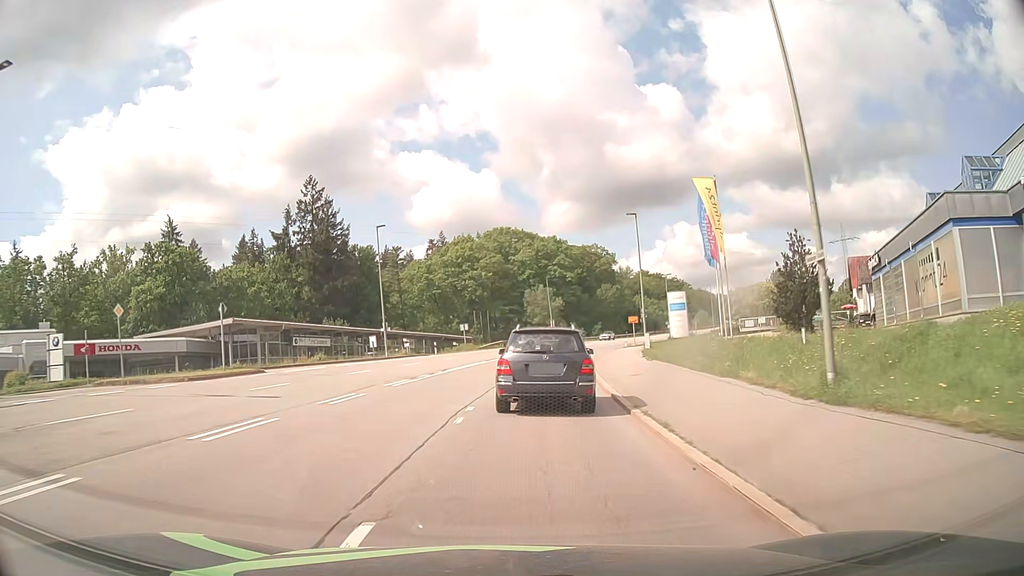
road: secondary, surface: asphalt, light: Day
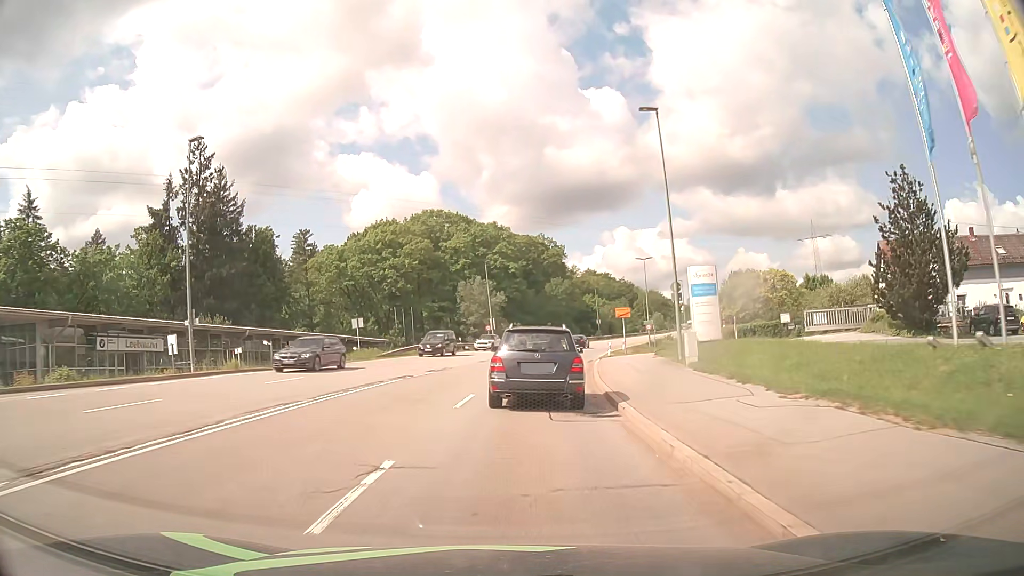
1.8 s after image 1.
(+1.2, +24.7) m; +5°
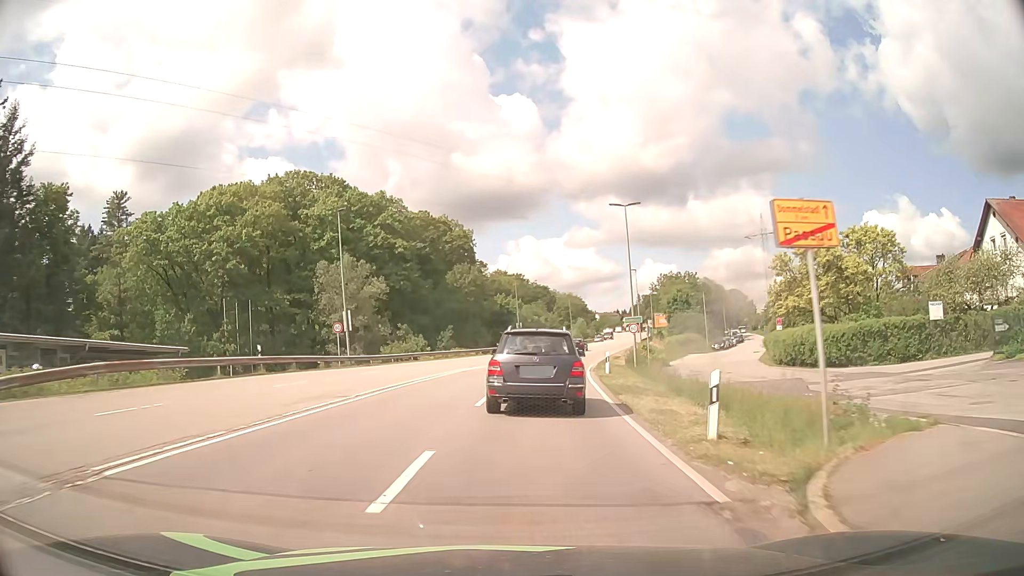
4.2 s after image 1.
(+2.2, +34.4) m; +8°
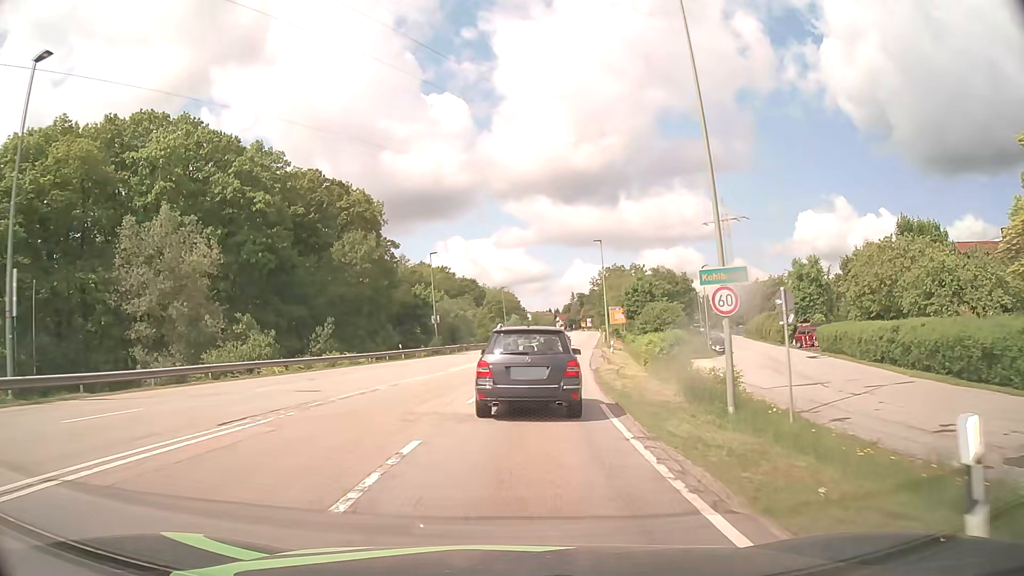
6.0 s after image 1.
(+1.5, +26.7) m; +6°
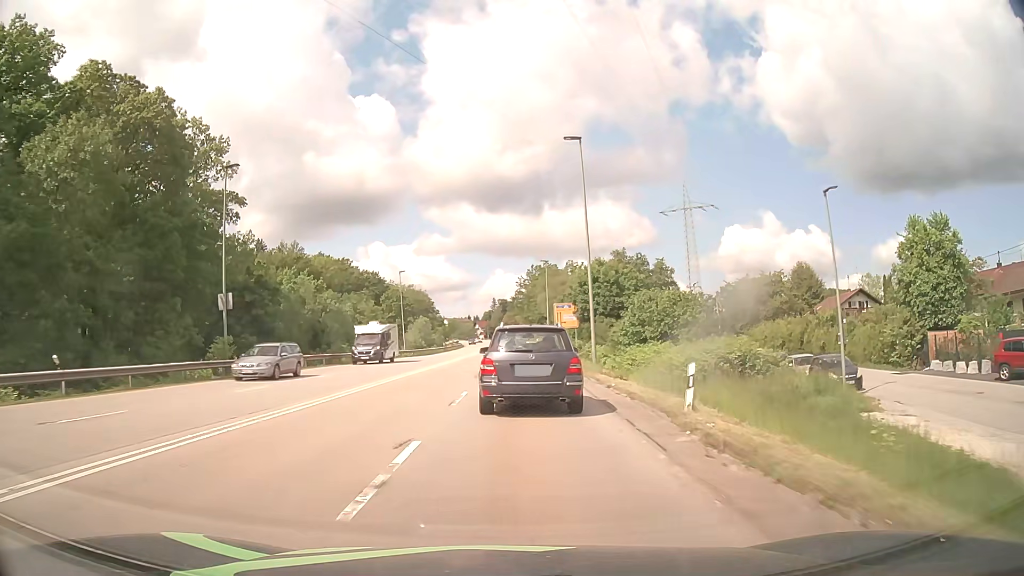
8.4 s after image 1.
(+2.3, +35.4) m; +7°
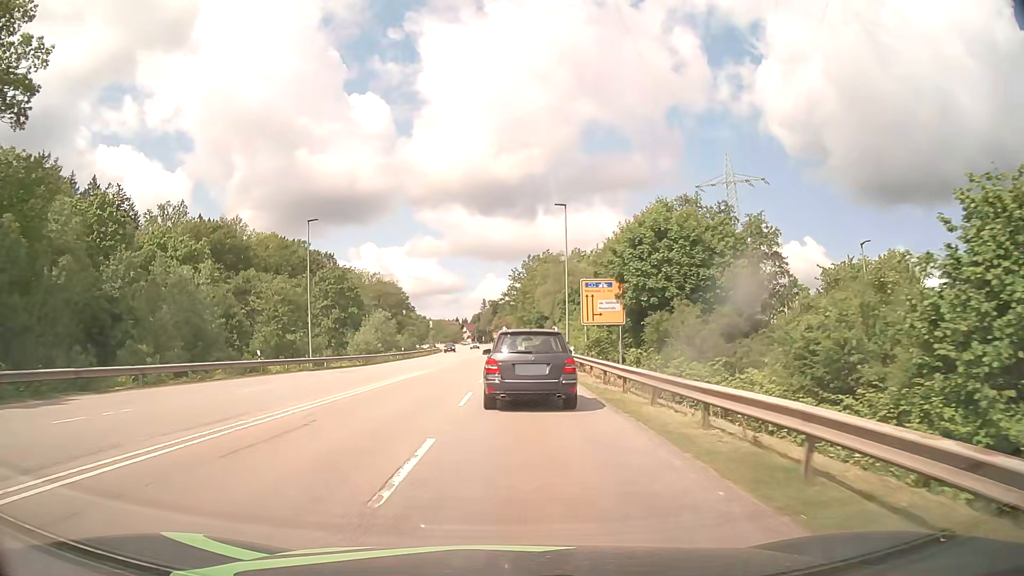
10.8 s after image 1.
(+0.4, +35.4) m; +1°
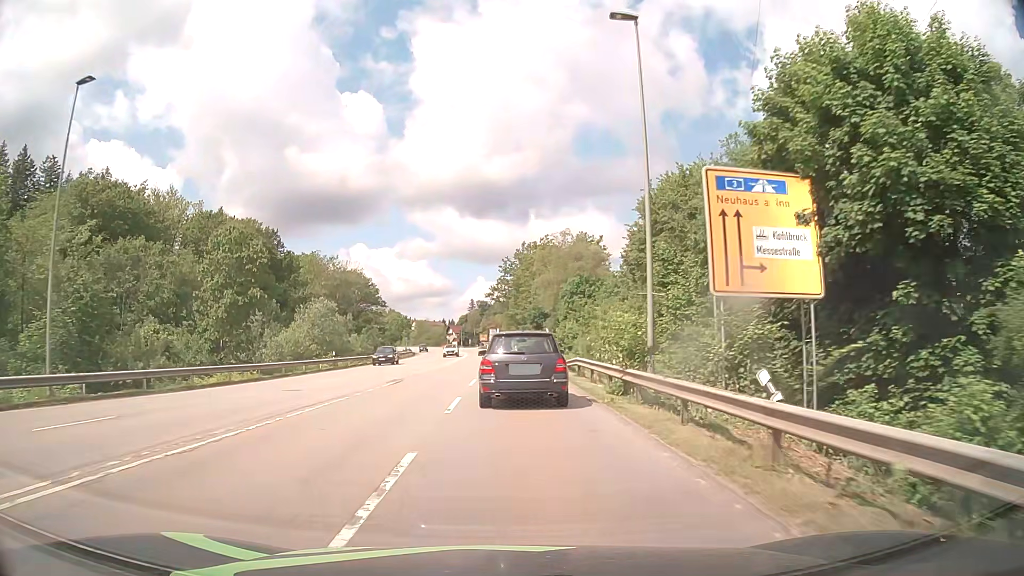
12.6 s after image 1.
(+0.2, +27.5) m; +1°
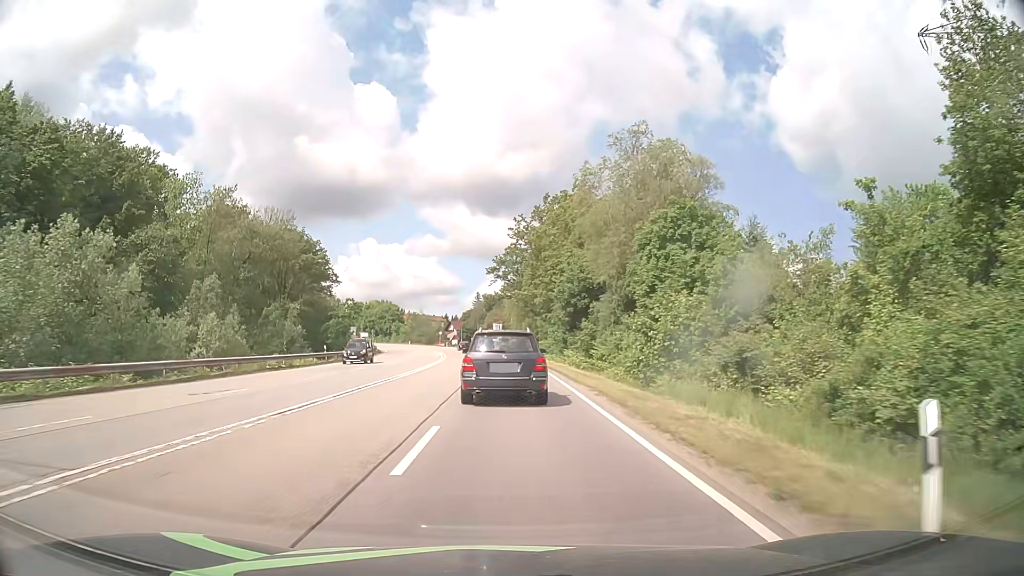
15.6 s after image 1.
(-0.2, +46.7) m; -1°
(0, +10) (0, +20) (0, +30) (0, +40) (-1, +50) (-1, +60) (-2, +70) (-3, +80) (-4, +90) (-5, +100) m
